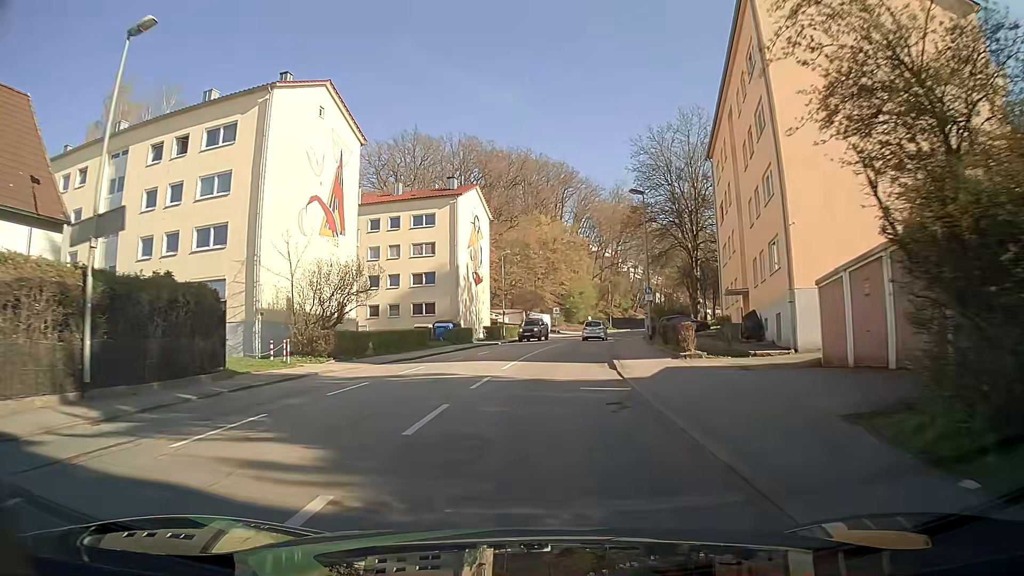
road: tertiary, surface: asphalt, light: Day
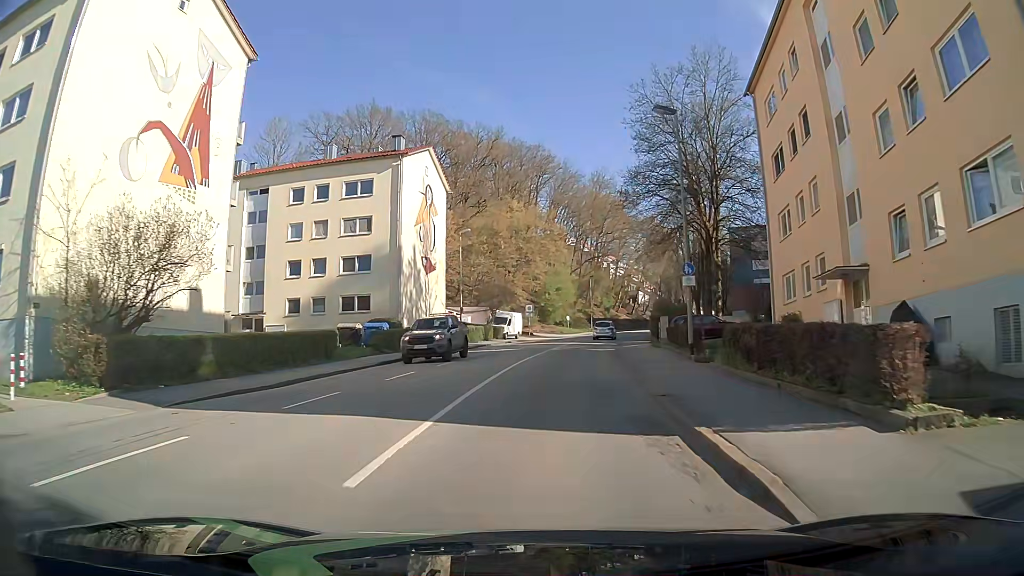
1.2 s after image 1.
(+0.3, +14.6) m; +2°
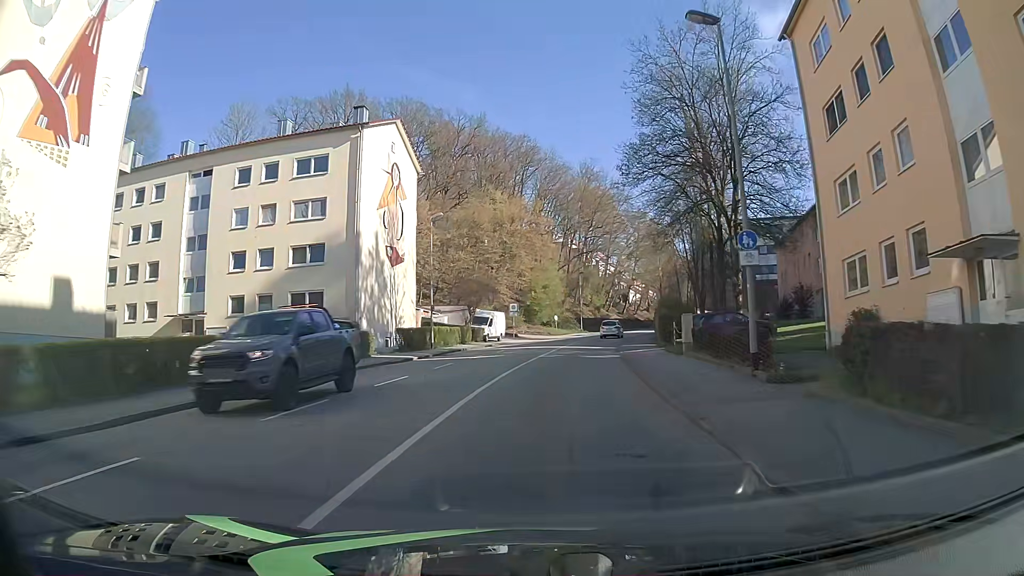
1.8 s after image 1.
(+0.1, +7.4) m; +1°
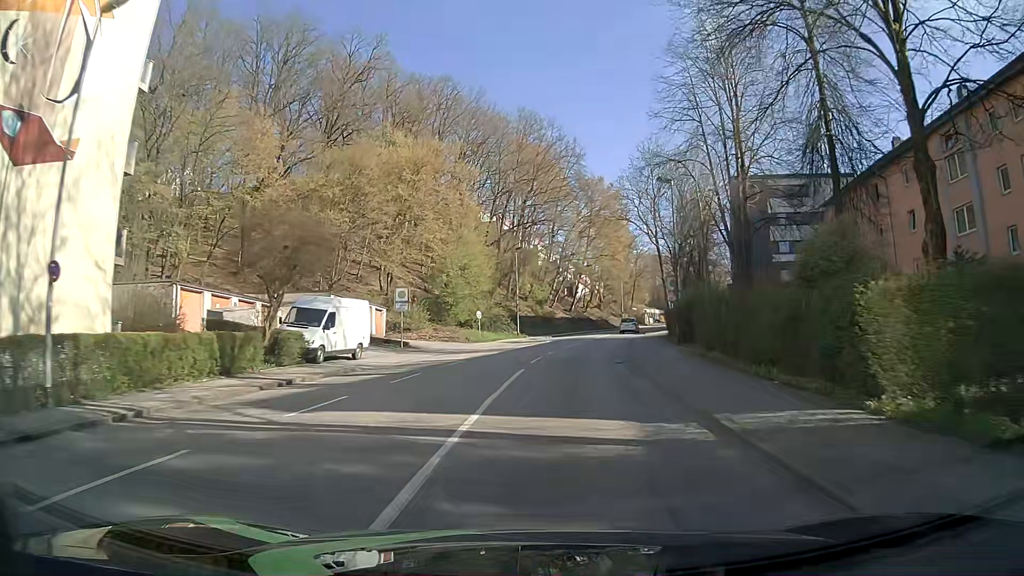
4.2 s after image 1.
(+1.7, +29.8) m; +6°
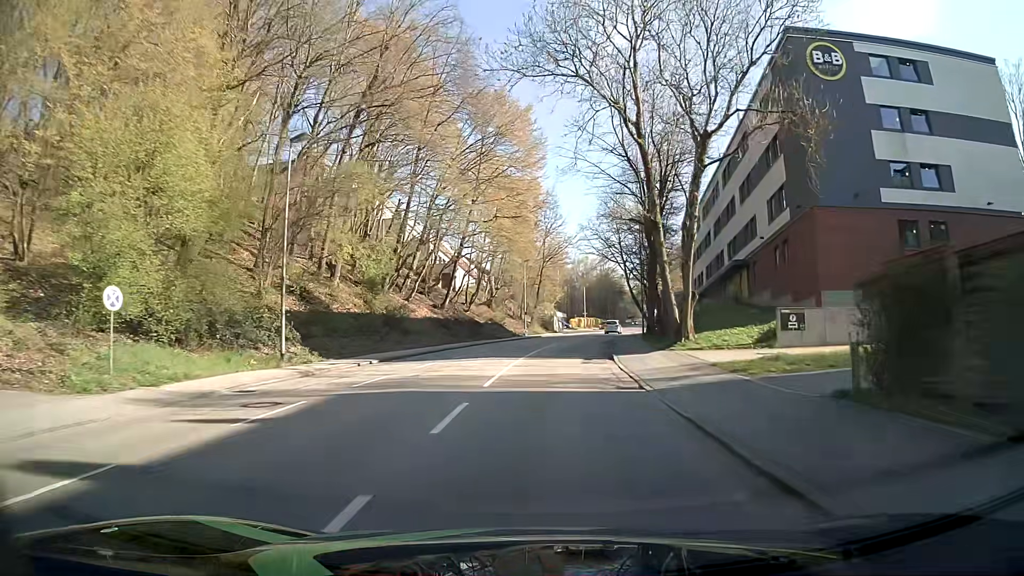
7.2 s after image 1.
(+3.1, +37.6) m; +10°
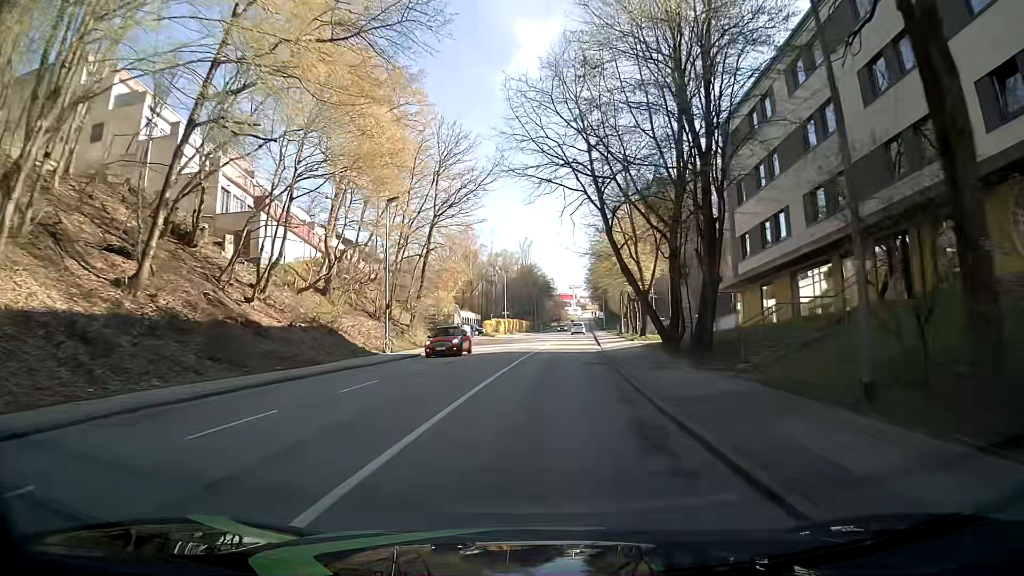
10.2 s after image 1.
(+2.1, +37.9) m; +7°
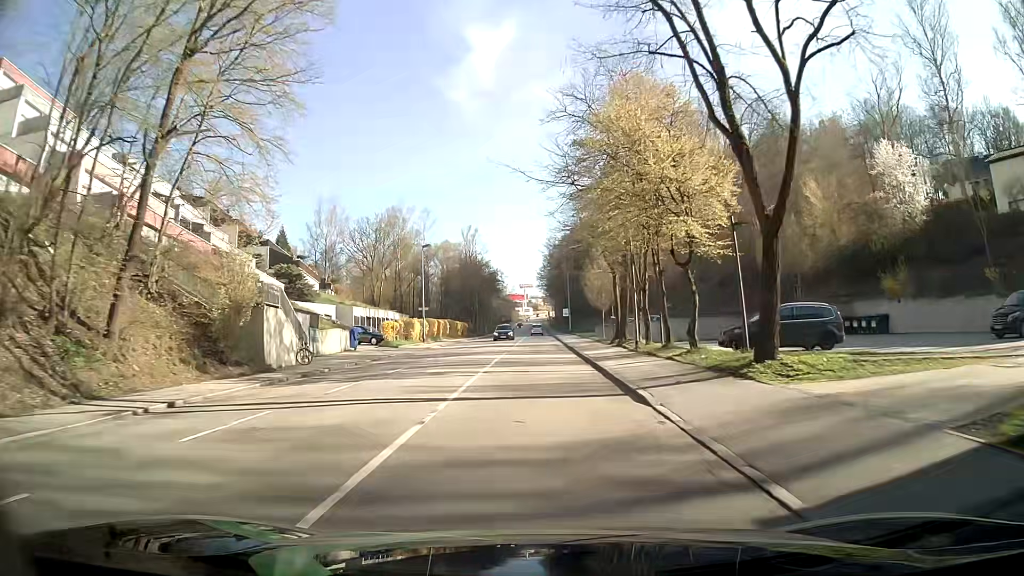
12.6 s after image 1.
(+1.0, +30.4) m; +3°
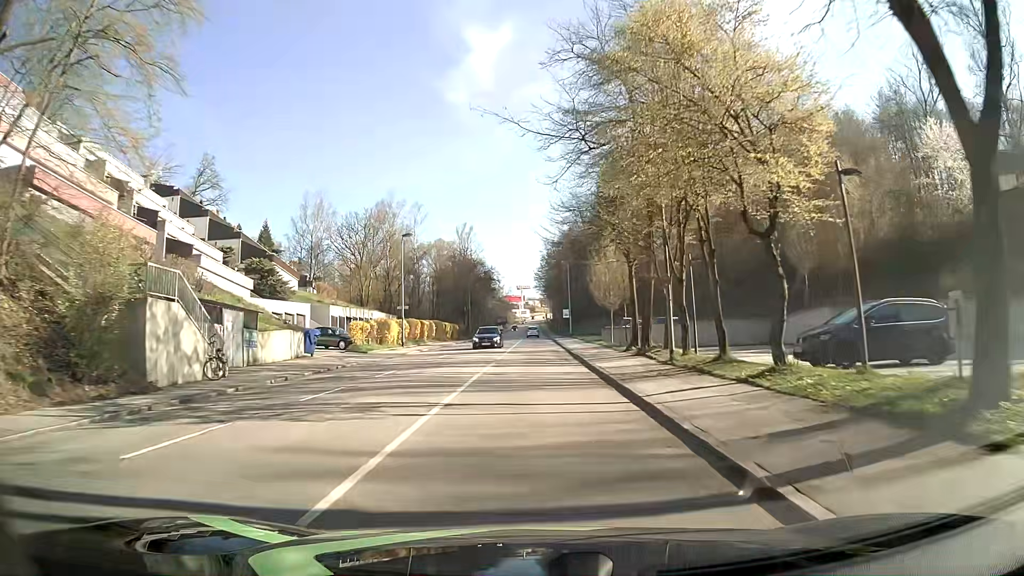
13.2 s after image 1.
(0.0, +7.6) m; +2°
(0, +10) (0, +20) (0, +30) (0, +40) (-1, +50) (-1, +60) (-1, +70) (-1, +80) (-1, +90) (-1, +100) m
